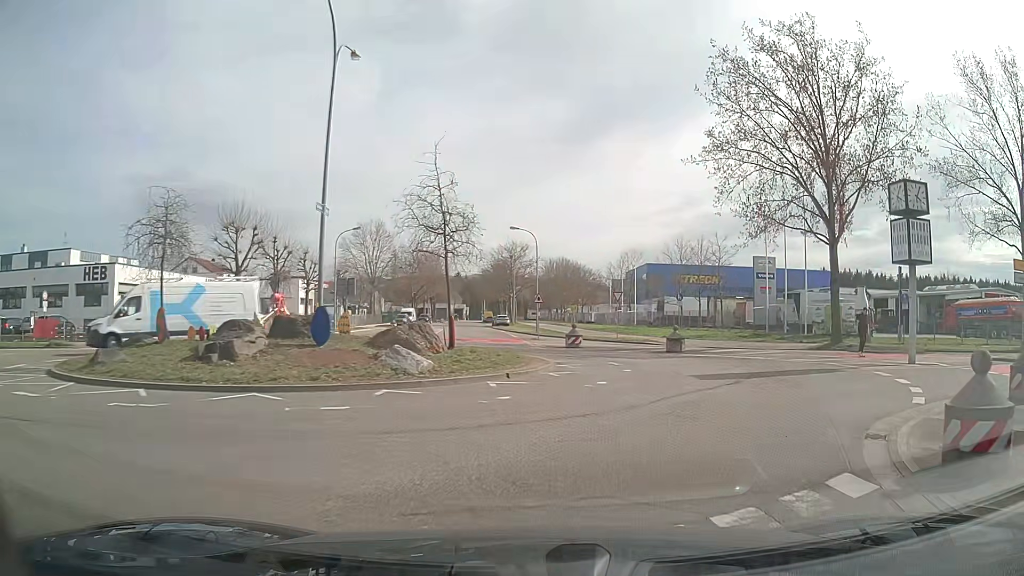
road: tertiary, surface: asphalt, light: Day
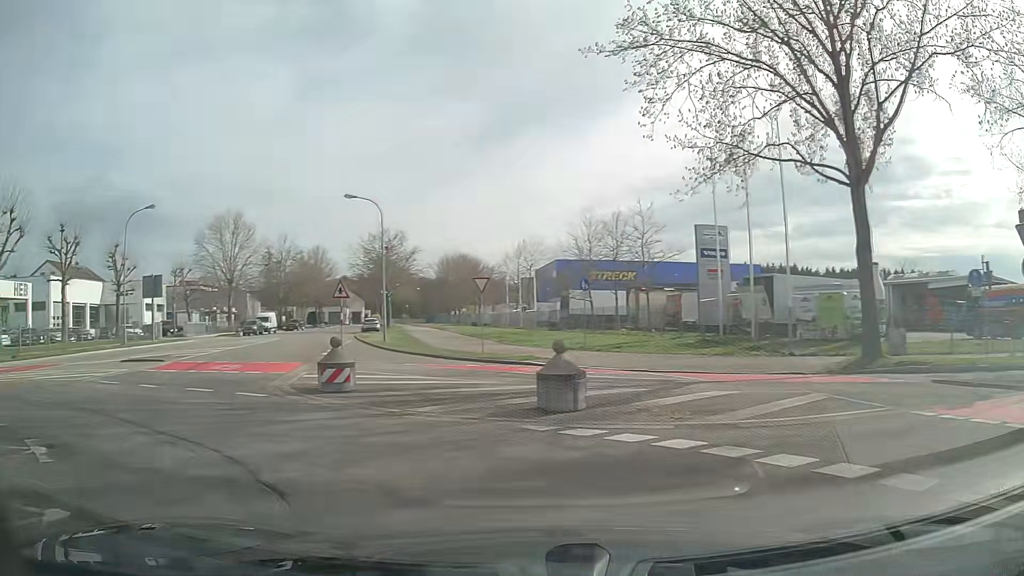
(+4.1, +17.6) m; +6°
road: secondary
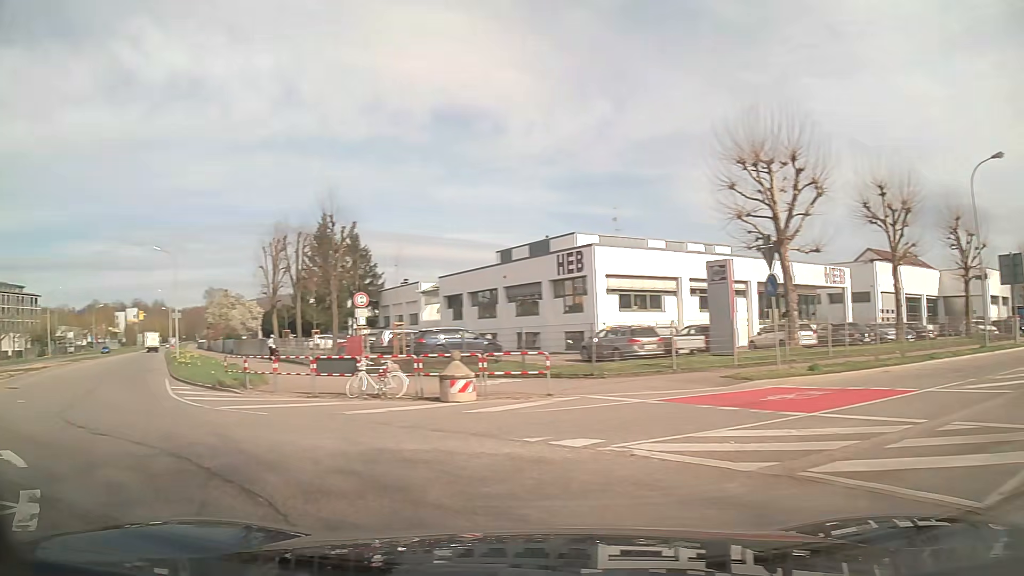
(-7.2, +10.9) m; -71°
(-4, +9) (-10, +17) (-16, +25) (-21, +33) (-27, +42) (-32, +50) (-37, +59) (-42, +67) (-47, +76) (-53, +84) m
